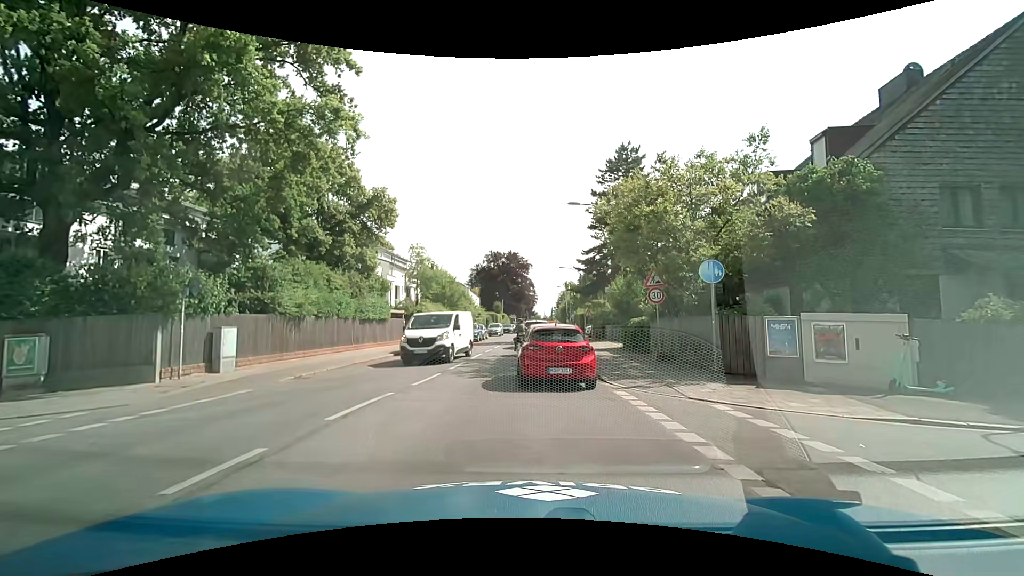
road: secondary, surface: asphalt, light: Day
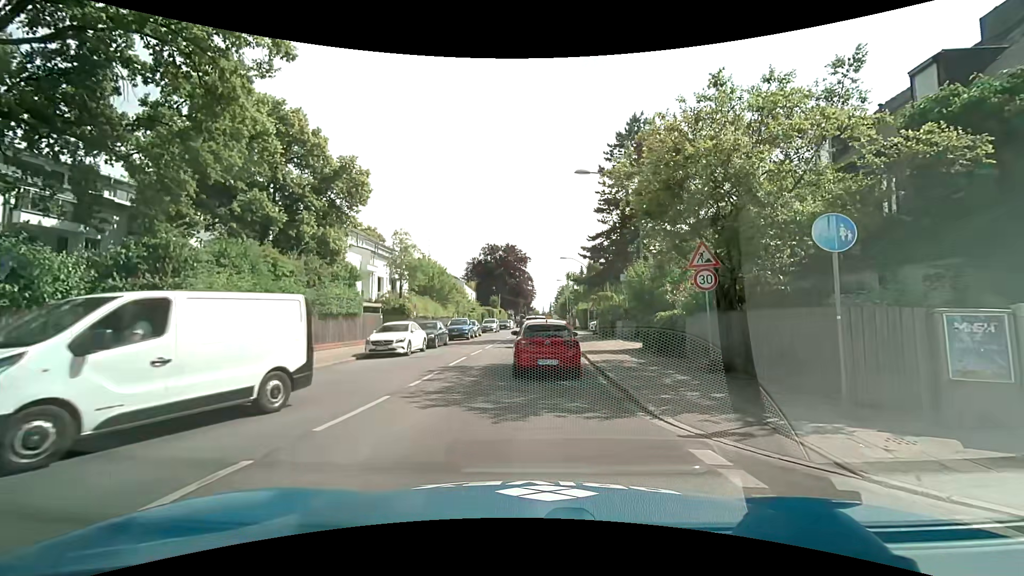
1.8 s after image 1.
(-0.1, +5.4) m; -1°
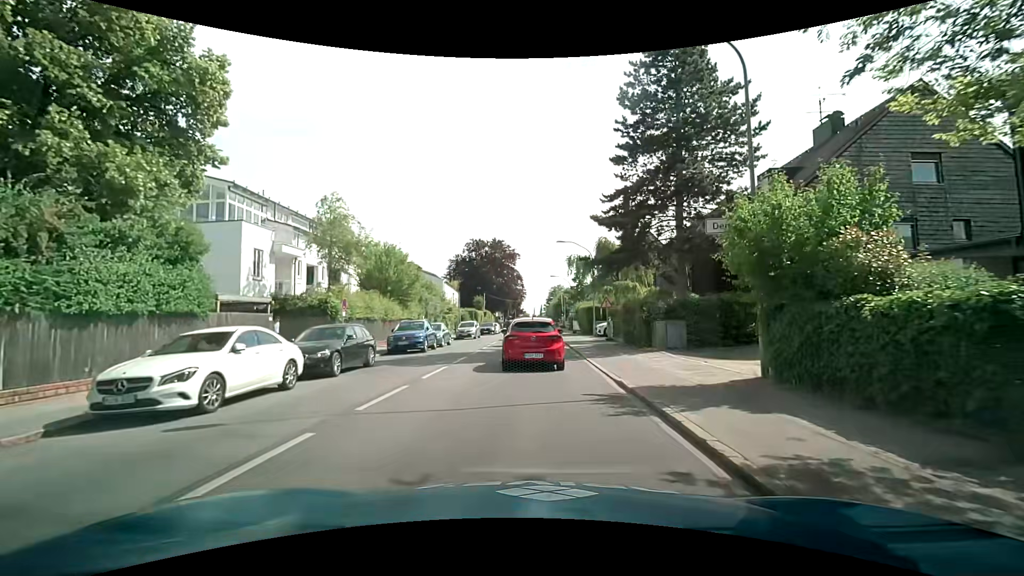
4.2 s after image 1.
(+0.2, +12.7) m; +2°
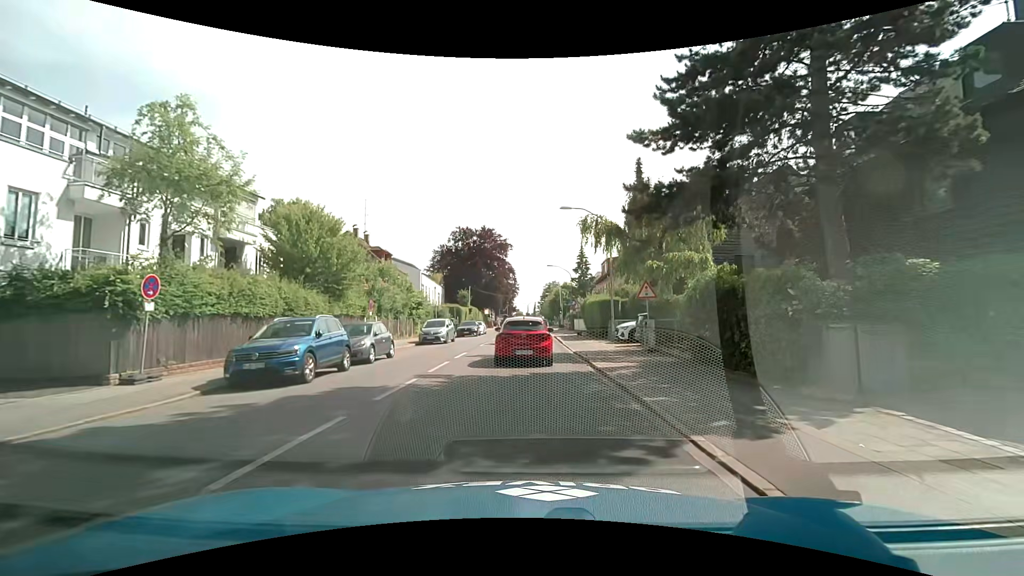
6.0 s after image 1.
(-0.1, +12.4) m; 0°
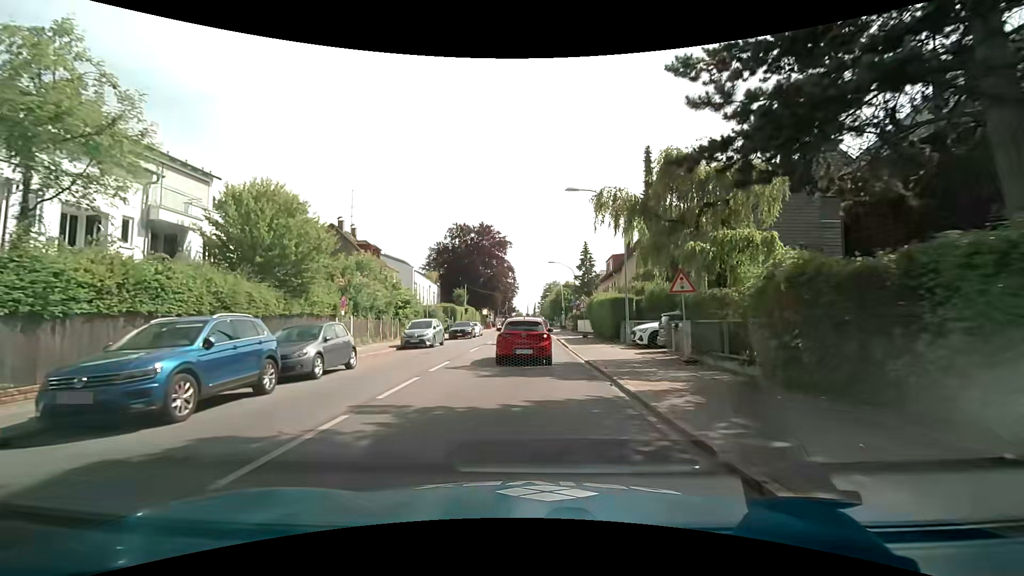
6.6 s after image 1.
(0.0, +4.4) m; 0°
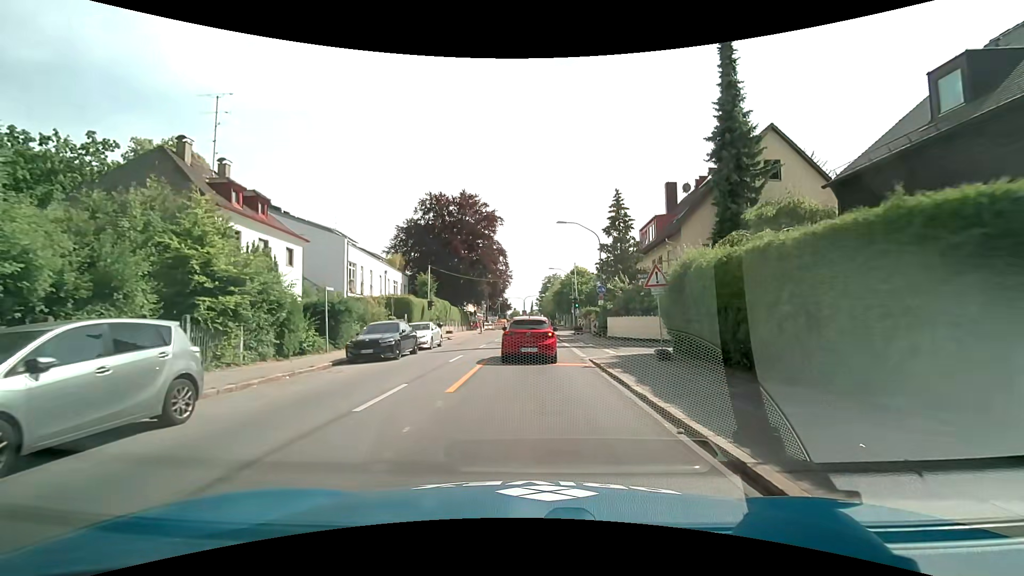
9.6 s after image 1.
(0.0, +22.7) m; 0°
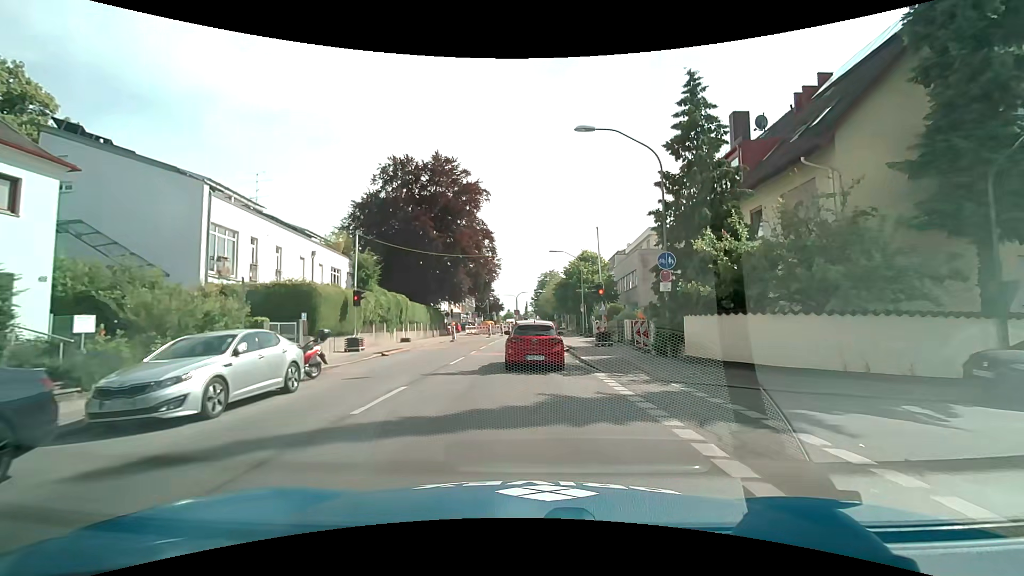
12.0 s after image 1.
(+0.1, +17.5) m; +1°
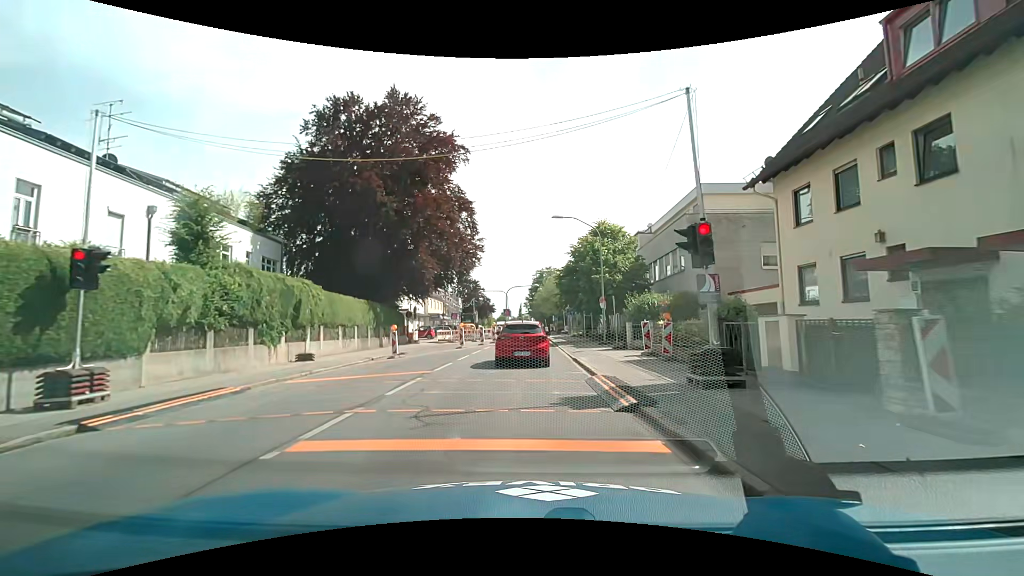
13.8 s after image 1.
(0.0, +16.3) m; +1°
